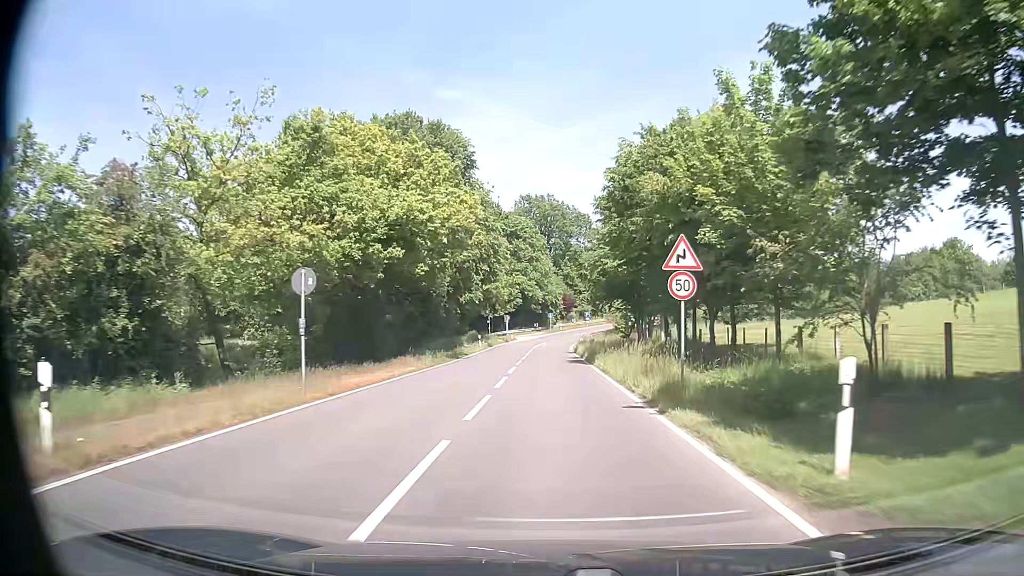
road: tertiary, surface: asphalt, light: Day
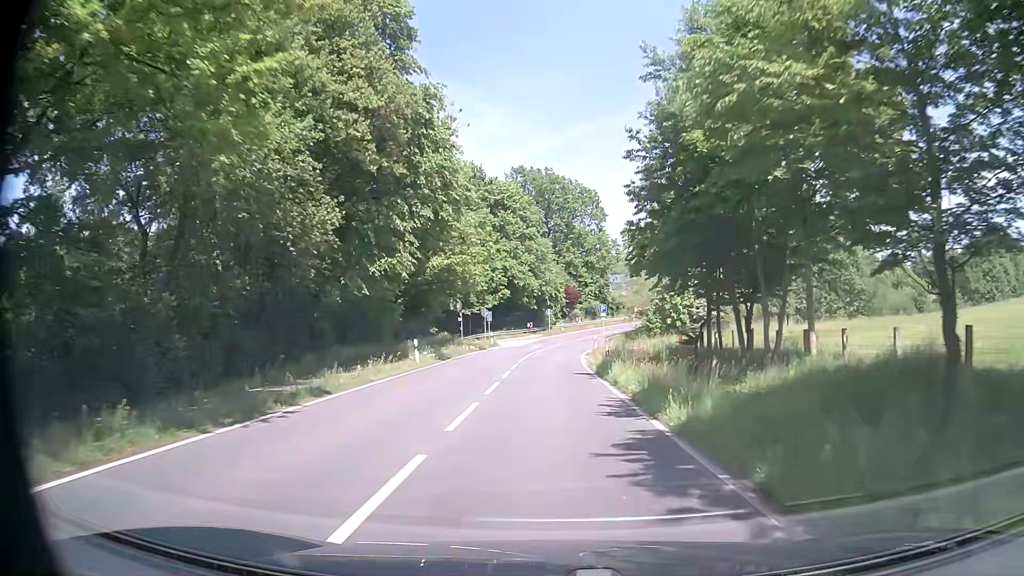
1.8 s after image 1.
(+0.1, +25.0) m; +1°
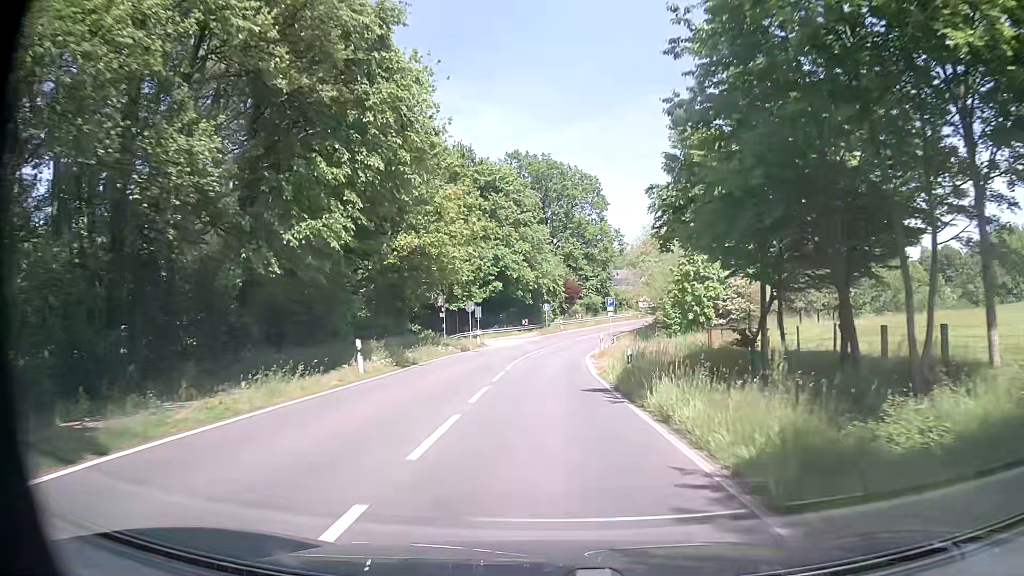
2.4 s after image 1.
(0.0, +8.3) m; 0°
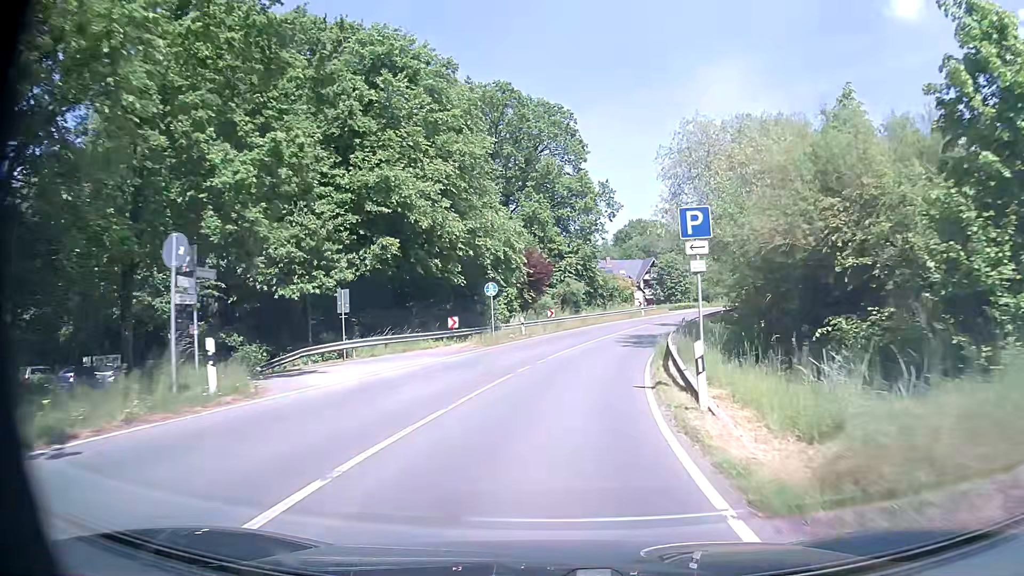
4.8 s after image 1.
(+0.6, +32.9) m; +3°
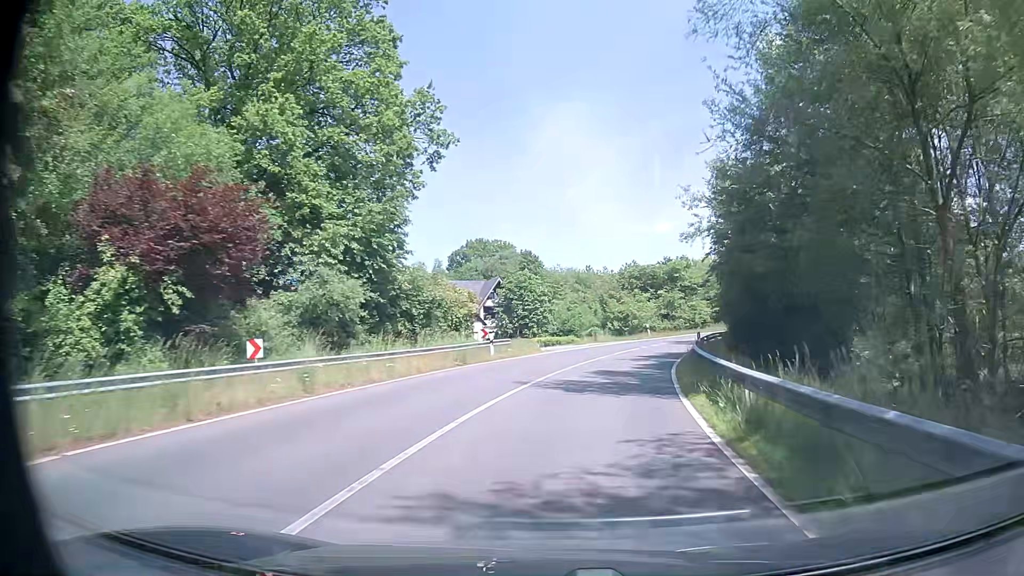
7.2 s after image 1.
(+3.4, +32.3) m; +14°
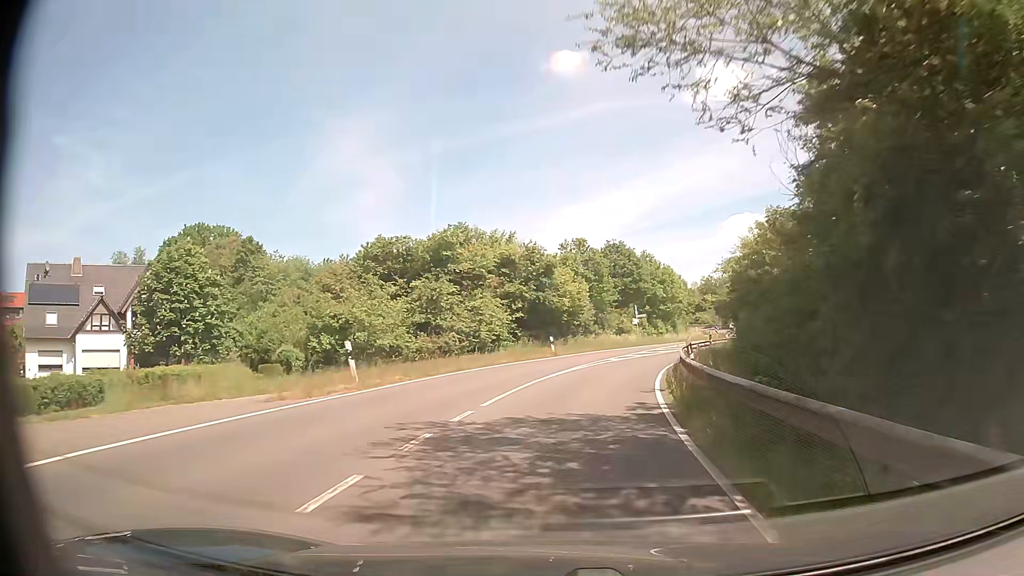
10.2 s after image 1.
(+6.5, +38.5) m; +19°
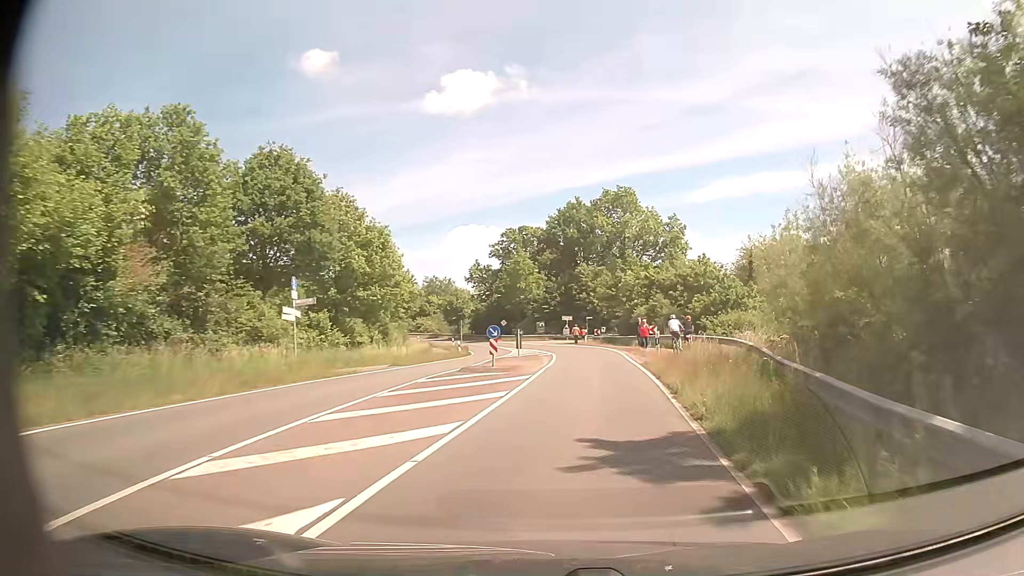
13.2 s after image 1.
(+7.1, +38.1) m; +24°
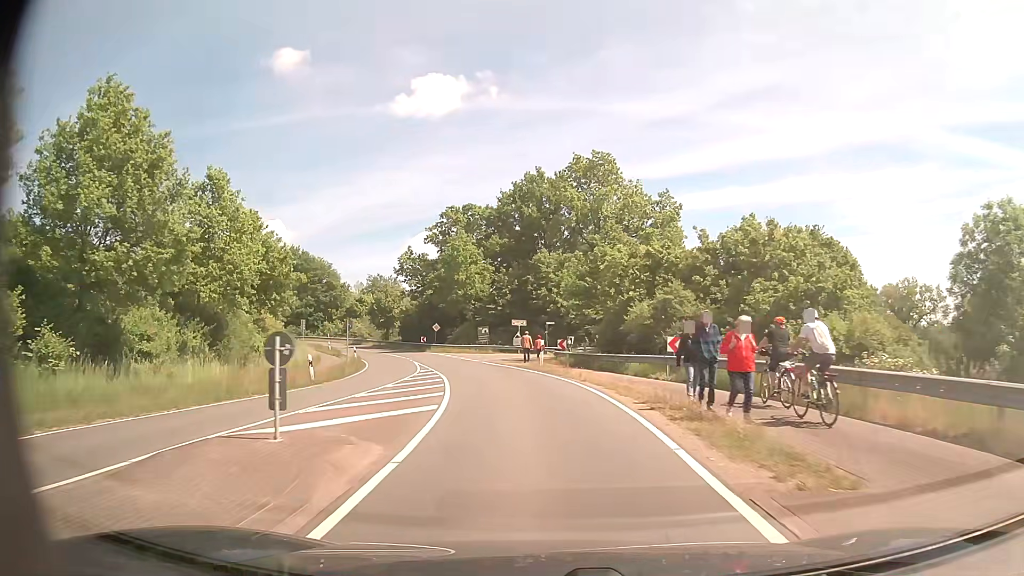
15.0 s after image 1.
(+1.5, +22.6) m; +3°
